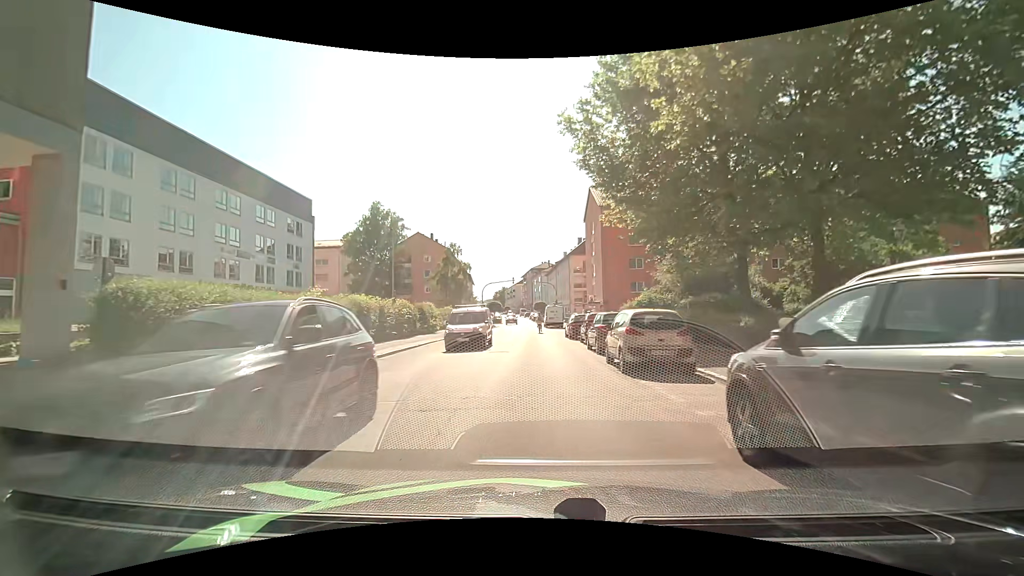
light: Day
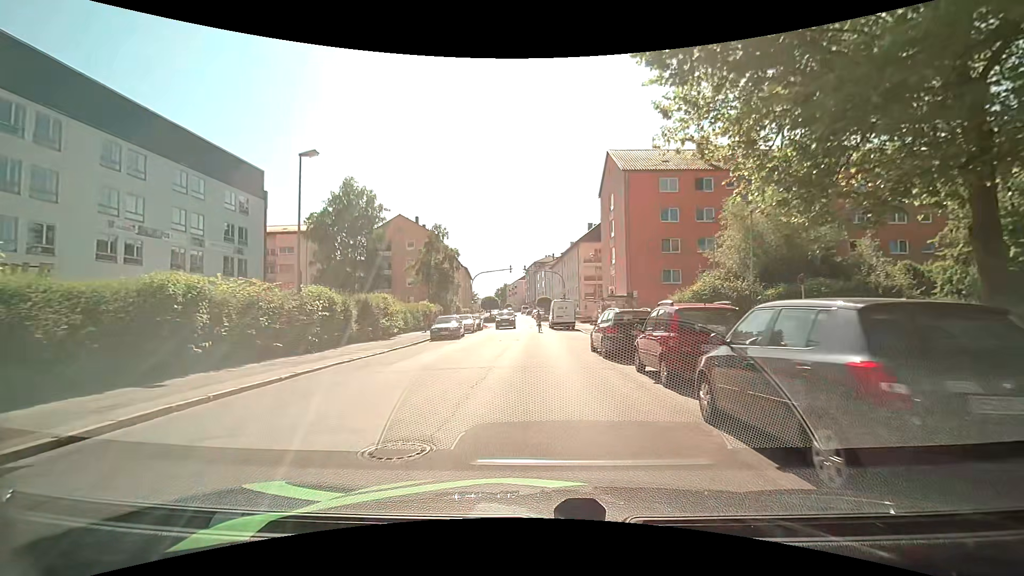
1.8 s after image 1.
(-0.1, +13.9) m; 0°
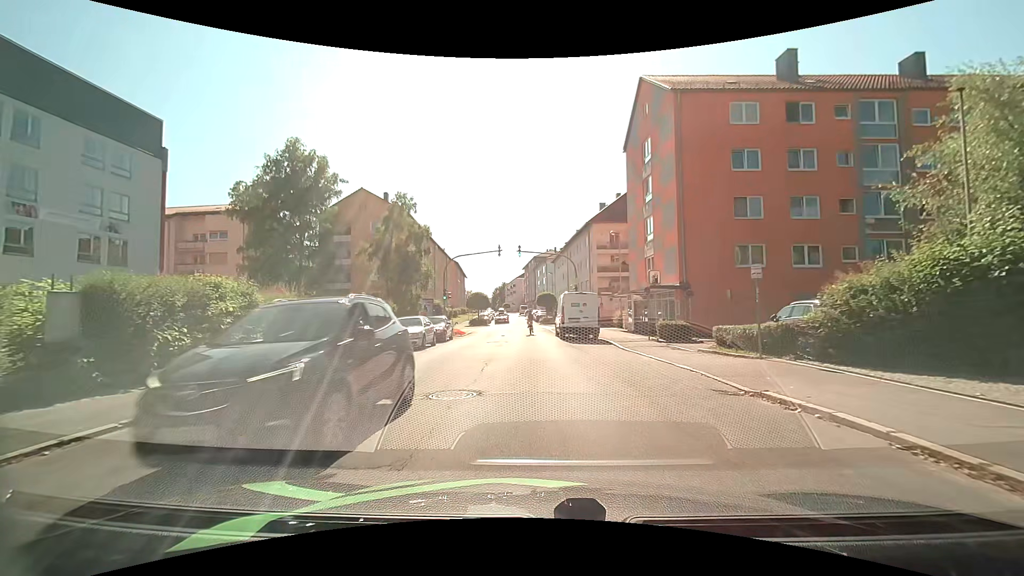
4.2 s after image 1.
(-0.1, +16.4) m; -1°
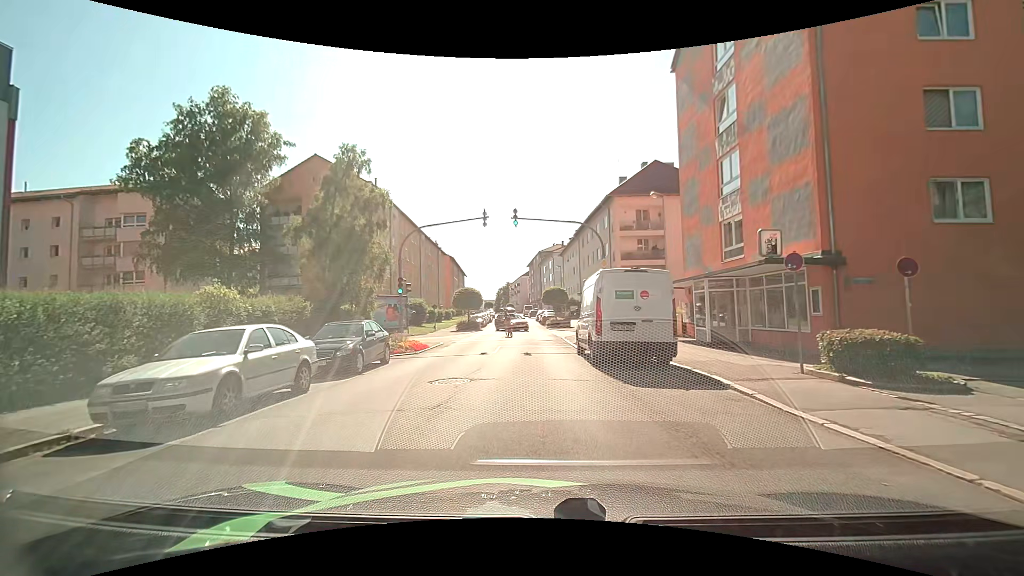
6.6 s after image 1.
(0.0, +13.6) m; +1°
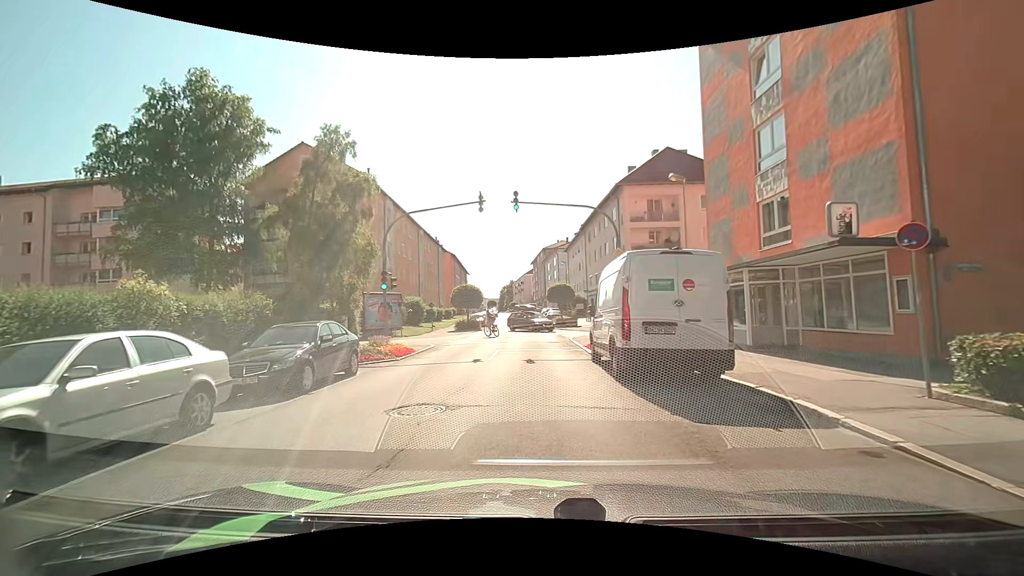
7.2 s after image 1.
(-0.1, +3.3) m; 0°
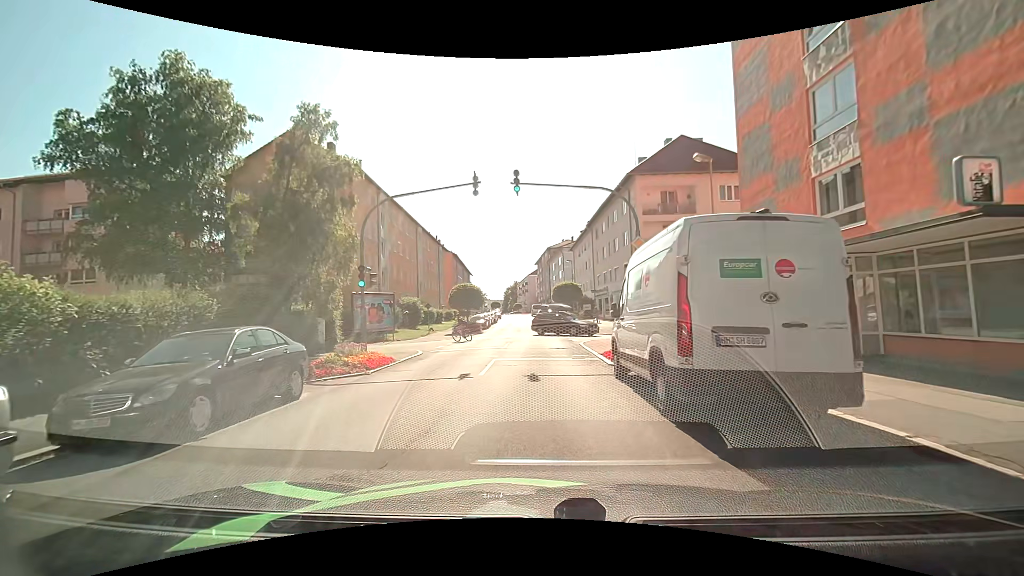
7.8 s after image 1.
(-0.1, +3.4) m; -1°
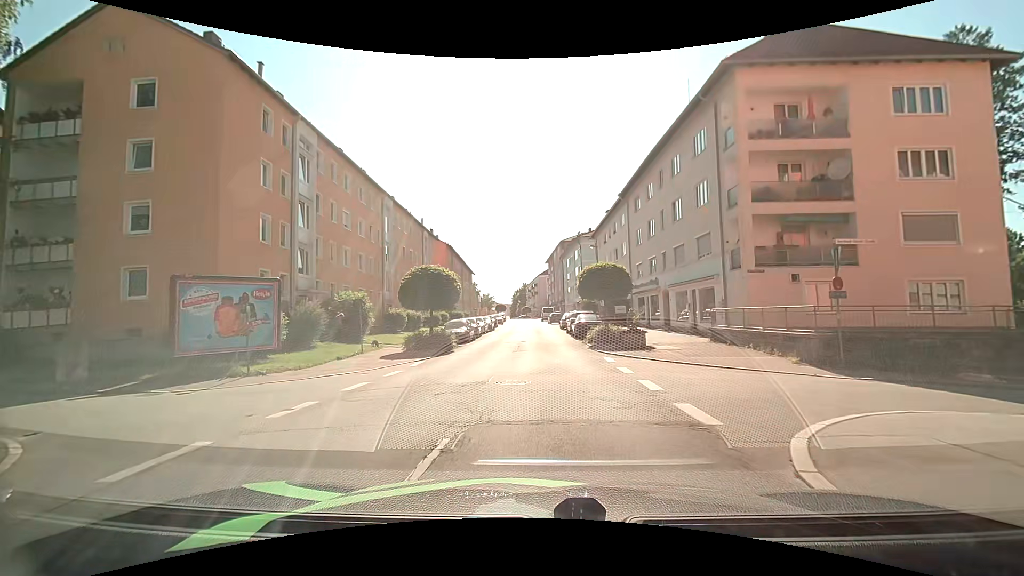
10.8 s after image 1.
(-0.4, +18.2) m; -2°
(0, +10) (0, +20) (0, +30) (0, +40) (0, +50) (0, +60) (0, +70) (0, +80) (-1, +90) (-1, +100) m
